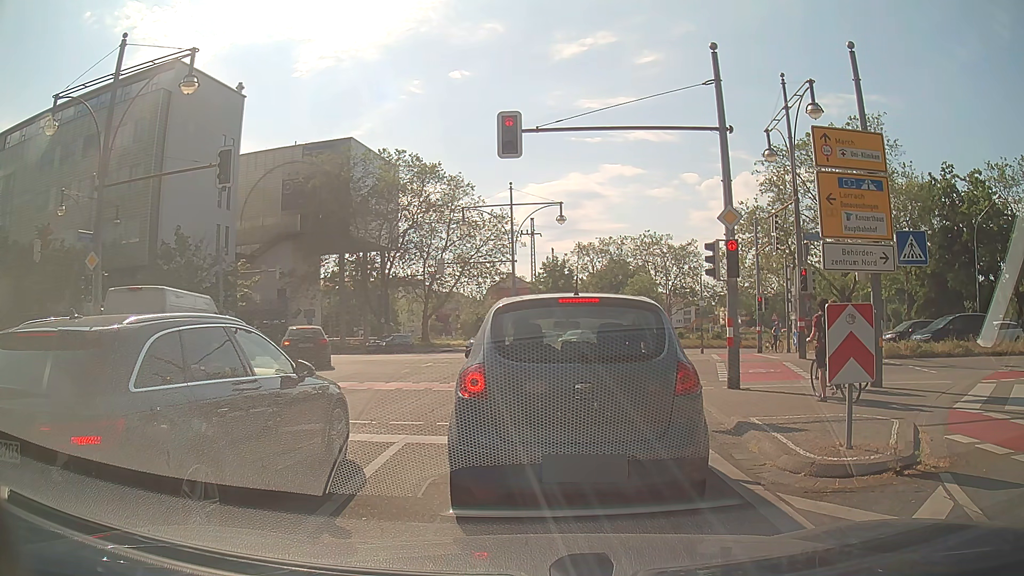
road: primary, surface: asphalt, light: Day
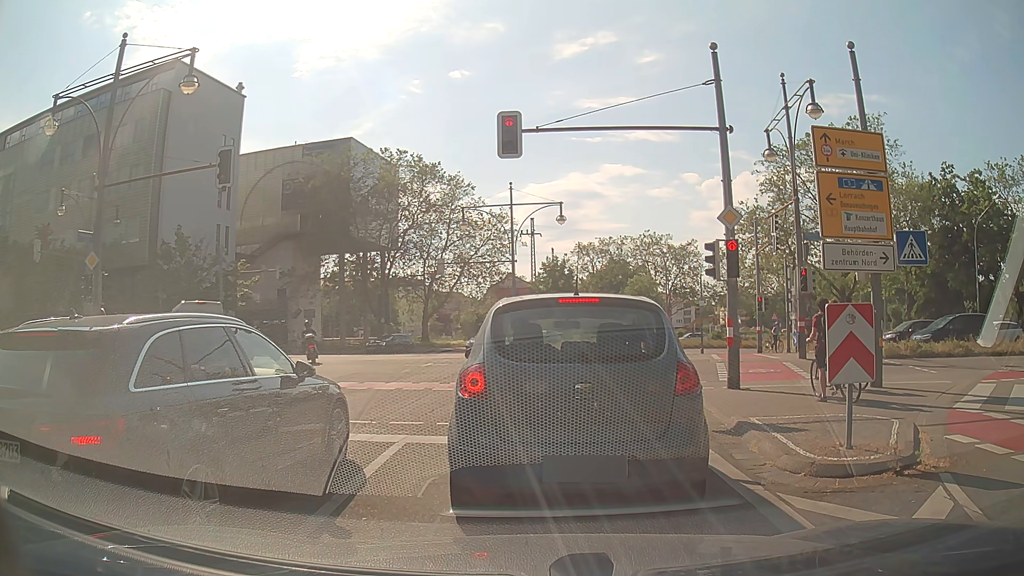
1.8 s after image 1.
(0.0, 0.0) m; 0°
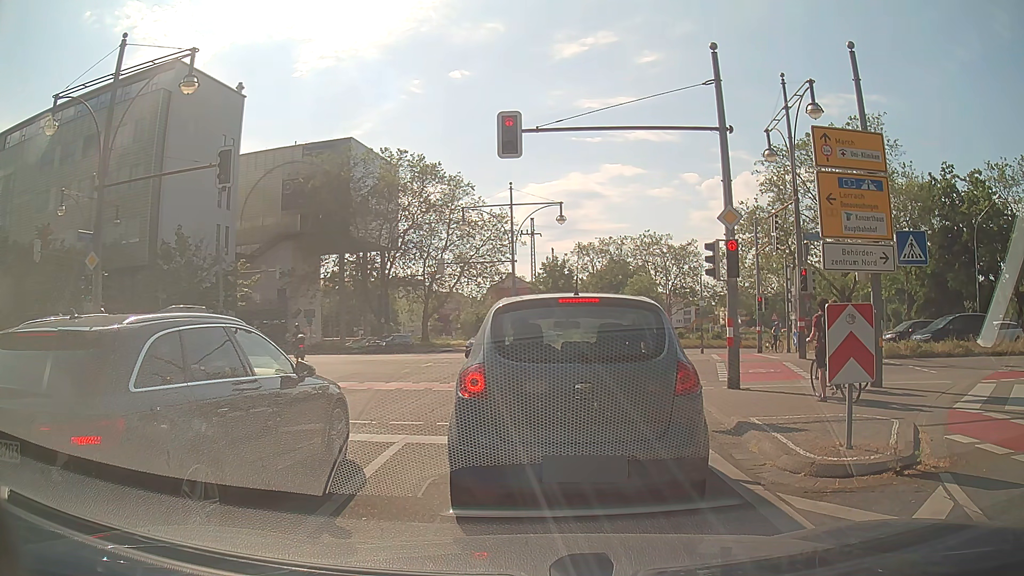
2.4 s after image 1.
(0.0, 0.0) m; 0°
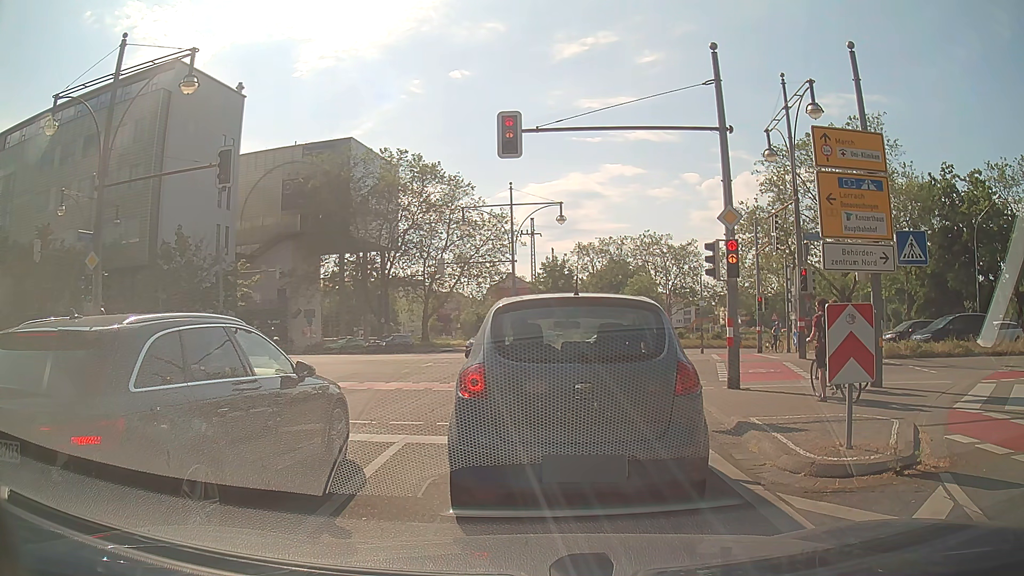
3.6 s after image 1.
(0.0, 0.0) m; 0°
